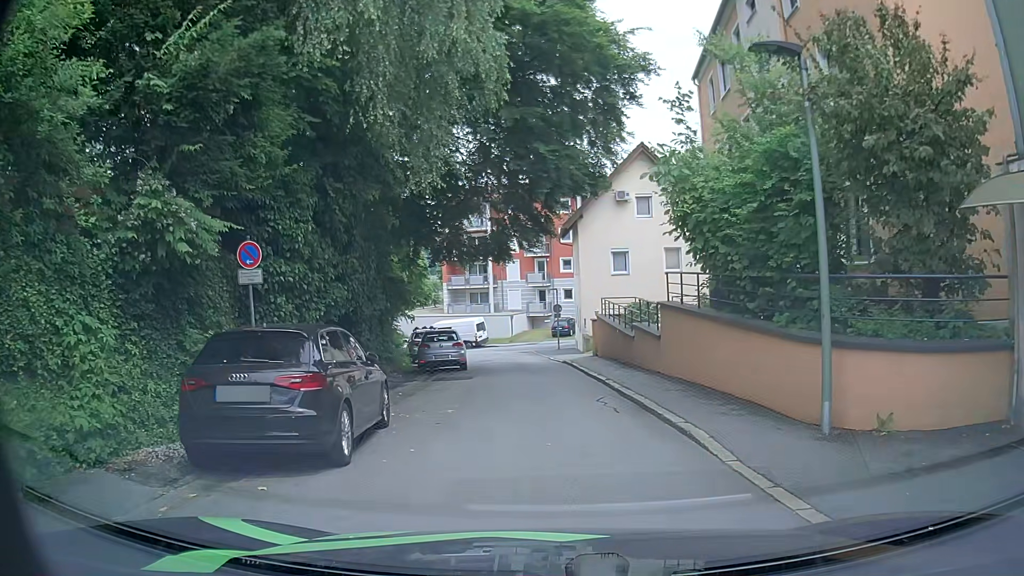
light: Day
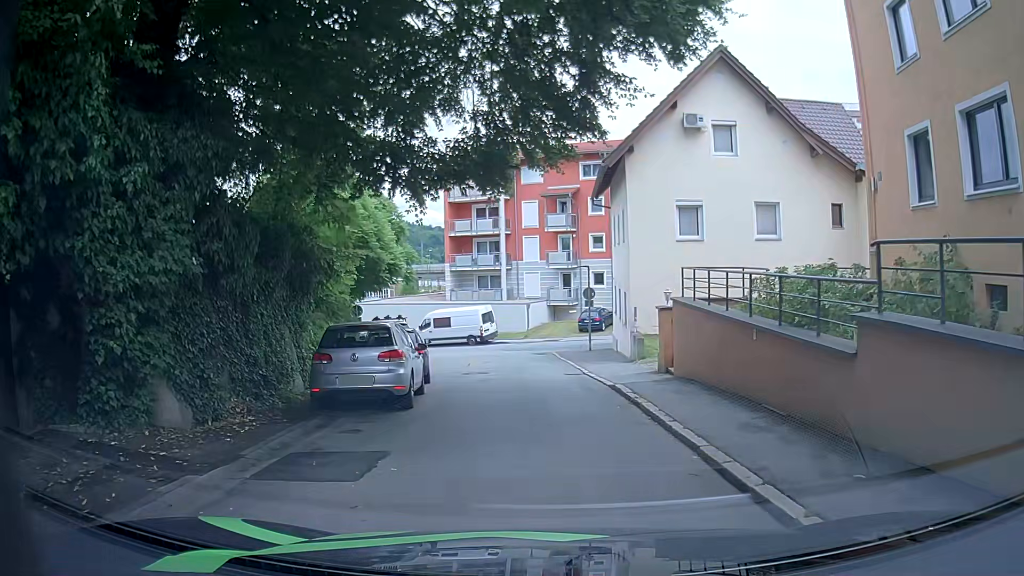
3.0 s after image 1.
(0.0, +12.6) m; -1°
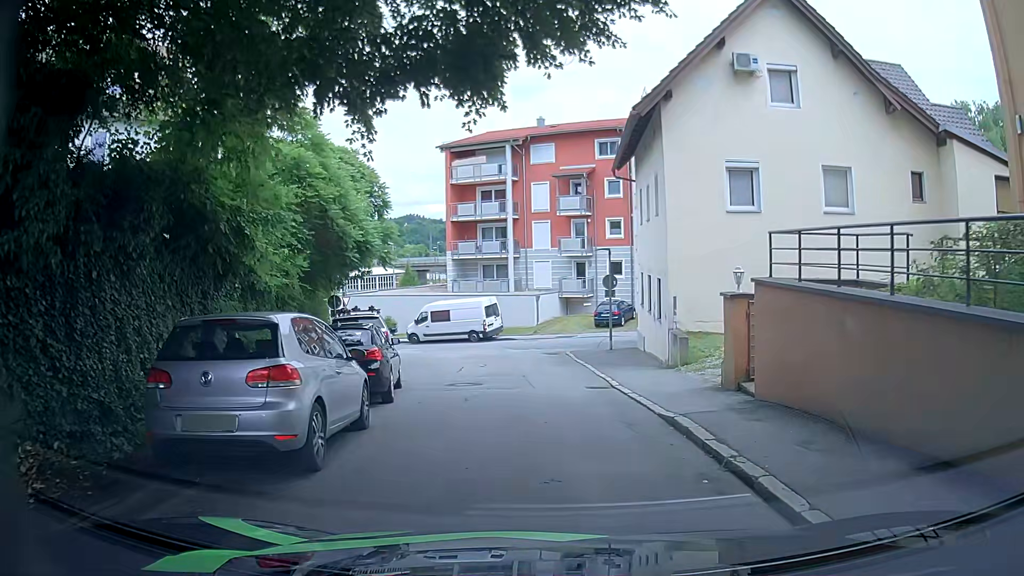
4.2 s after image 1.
(0.0, +5.3) m; 0°
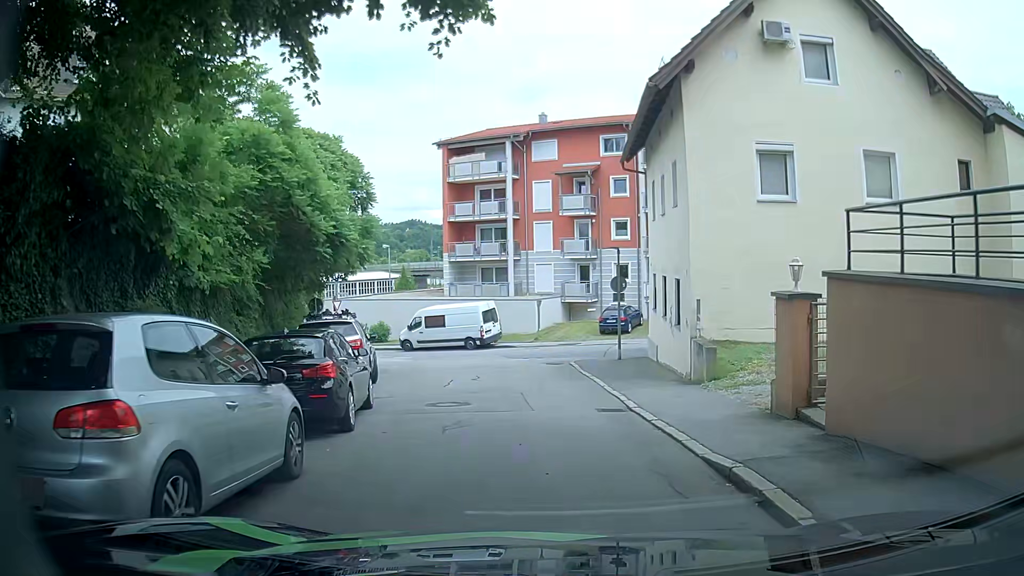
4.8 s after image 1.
(0.0, +2.6) m; 0°
